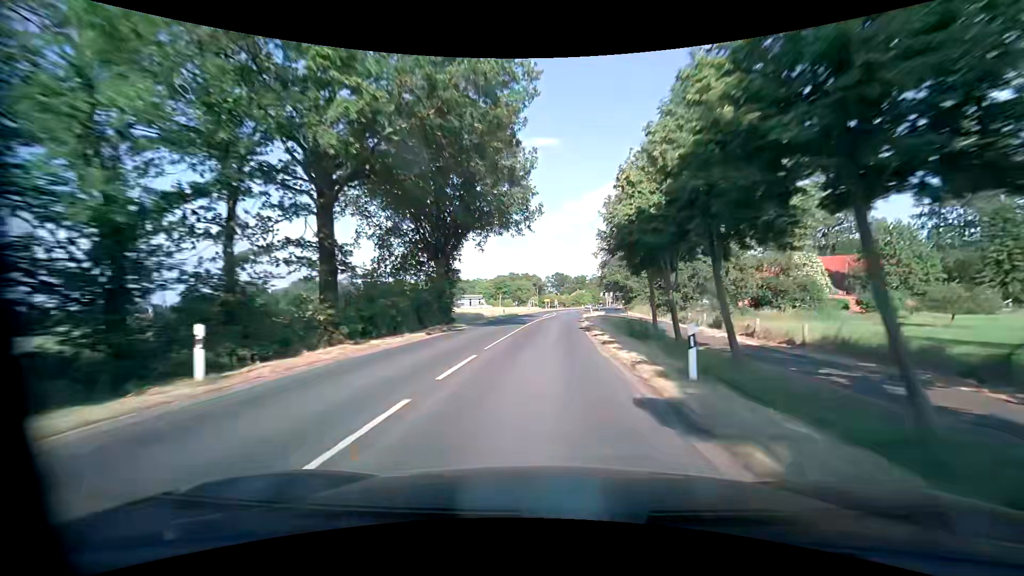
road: secondary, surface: asphalt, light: Day
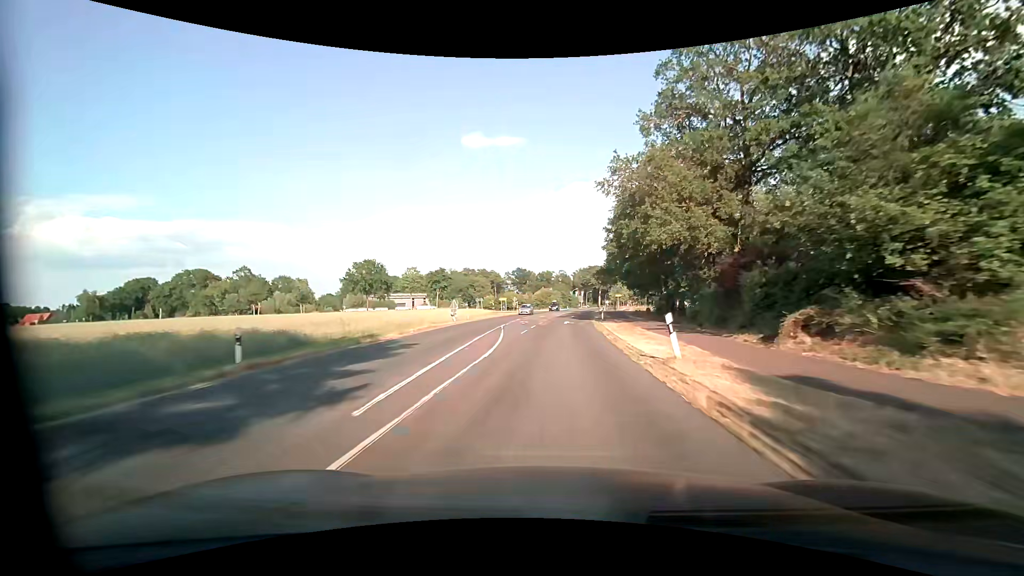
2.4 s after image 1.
(+1.9, +47.7) m; +4°
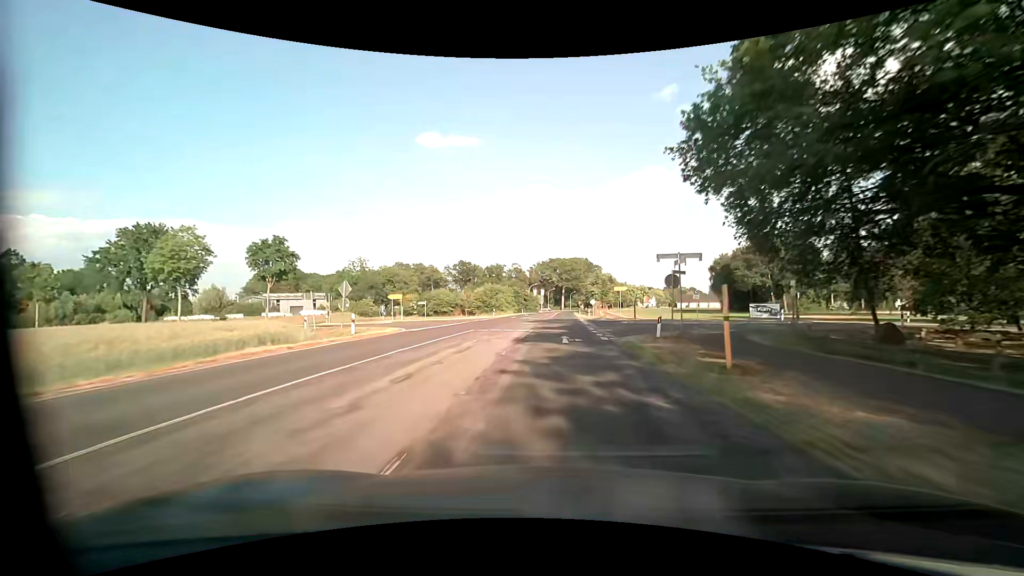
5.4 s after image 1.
(+2.9, +57.3) m; +6°
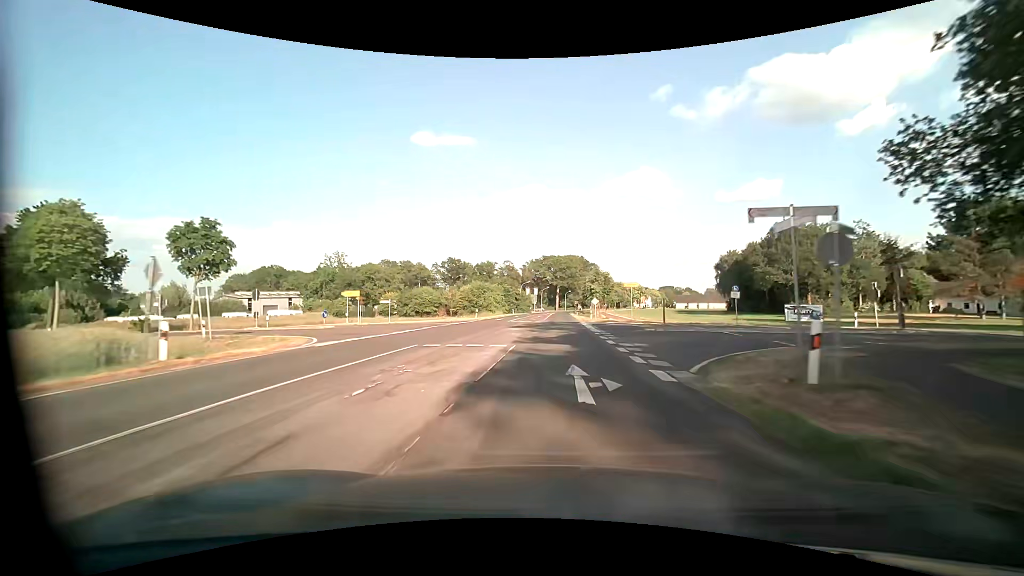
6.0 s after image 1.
(0.0, +11.7) m; +1°
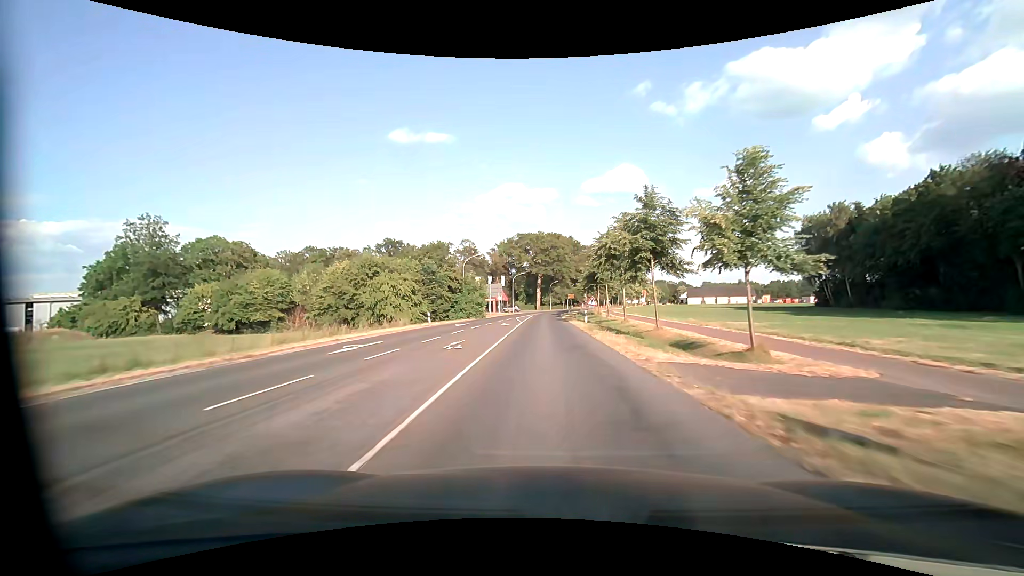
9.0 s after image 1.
(+1.5, +58.6) m; +2°
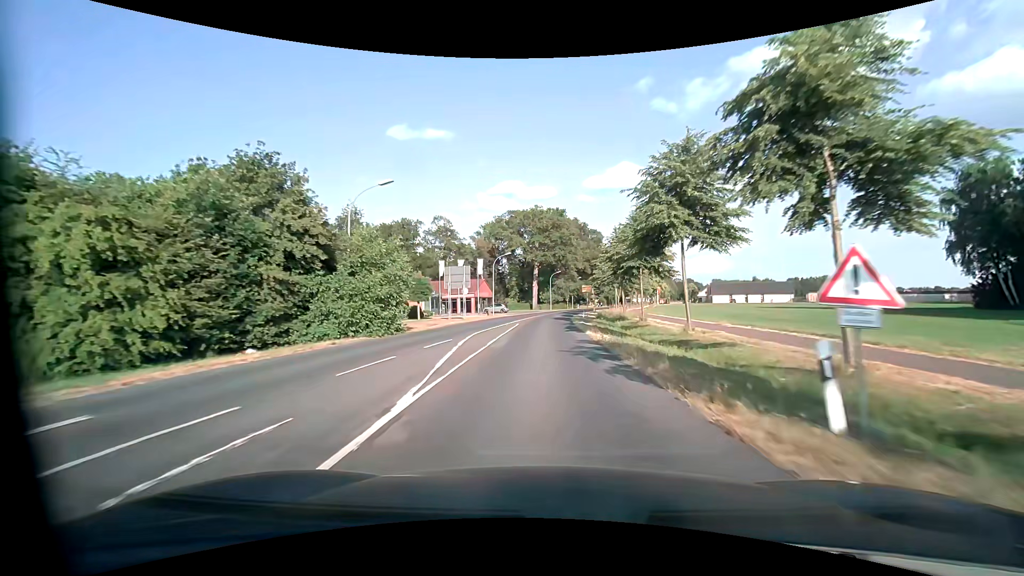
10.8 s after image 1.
(0.0, +32.7) m; 0°
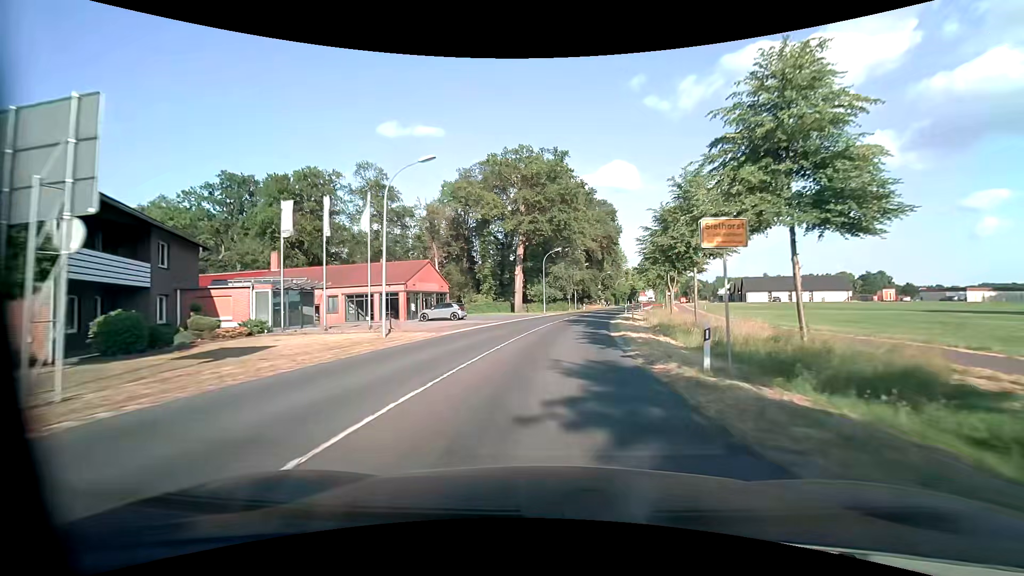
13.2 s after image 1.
(+0.2, +37.8) m; +1°
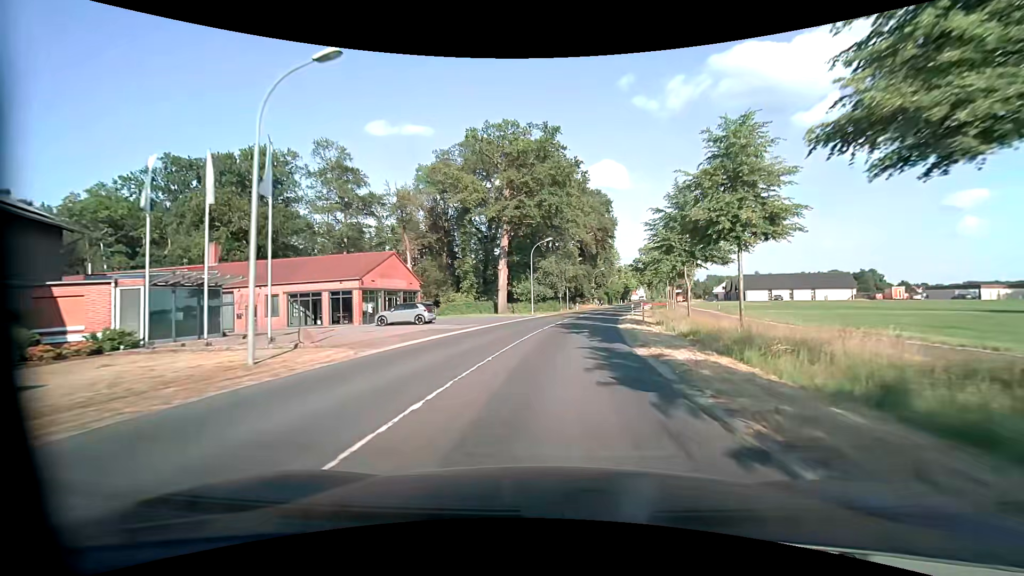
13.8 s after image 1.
(+0.1, +8.4) m; +1°
(0, +10) (+1, +20) (+2, +30) (+4, +40) (+6, +50) (+8, +59) (+10, +69) (+12, +79) (+15, +89) (+17, +98) m
